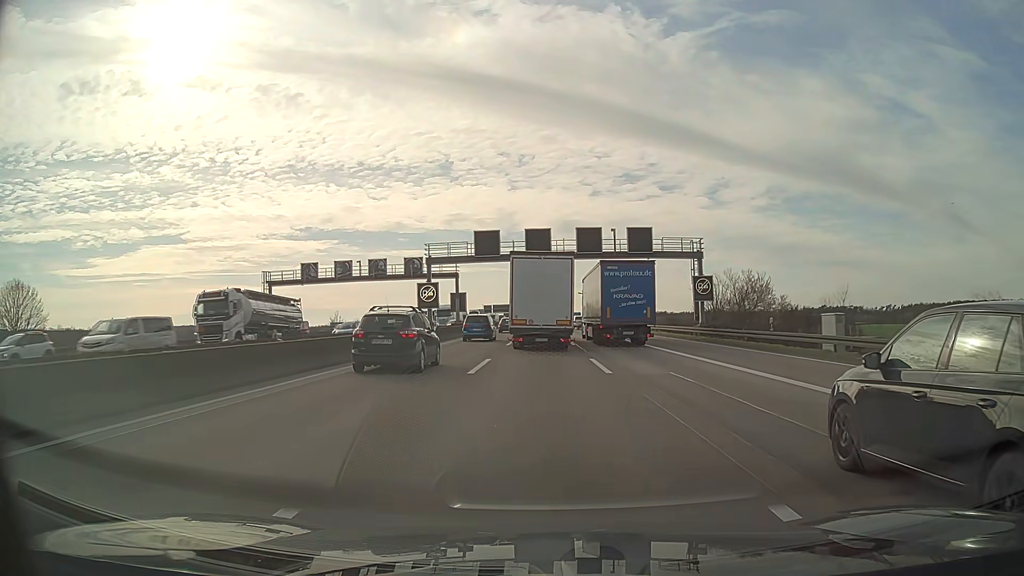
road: motorway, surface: asphalt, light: Day
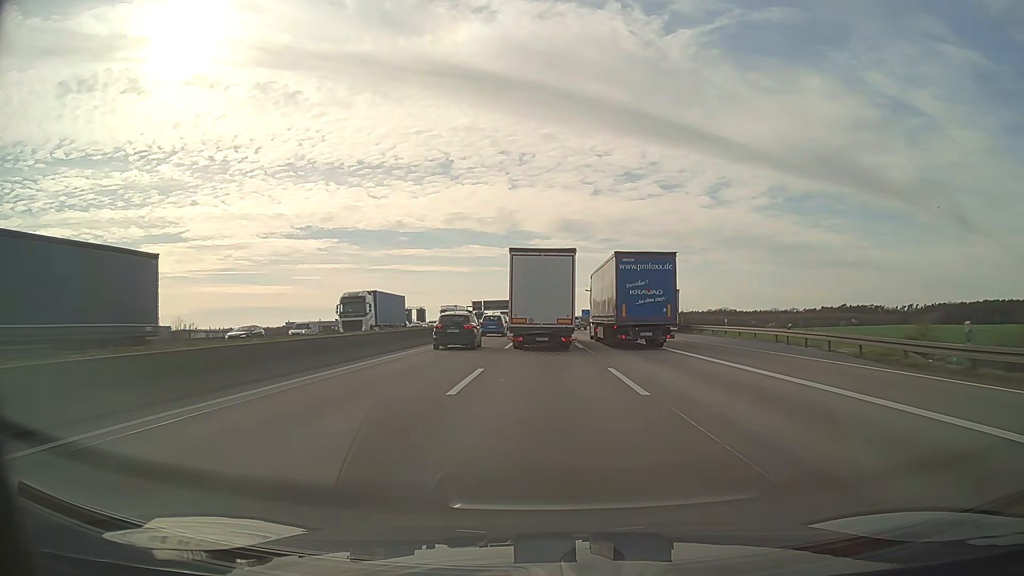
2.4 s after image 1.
(-0.2, +59.0) m; 0°
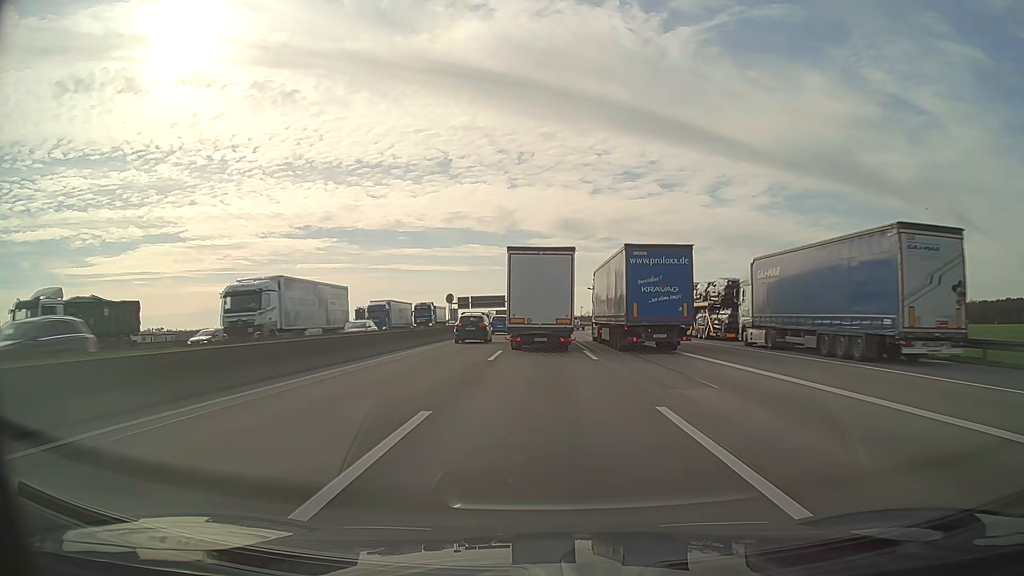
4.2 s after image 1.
(+0.1, +44.2) m; 0°
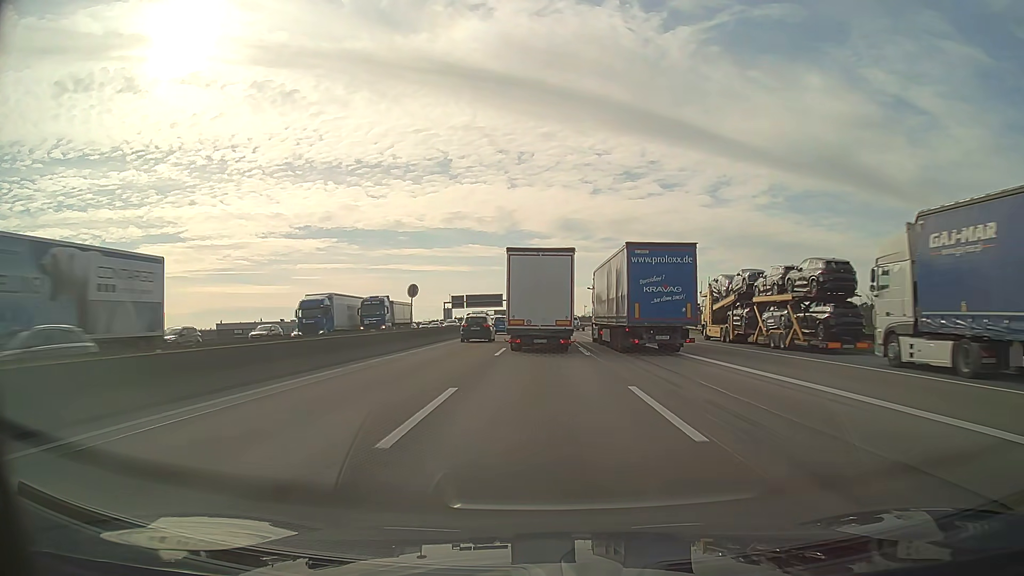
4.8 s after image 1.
(0.0, +14.7) m; 0°
